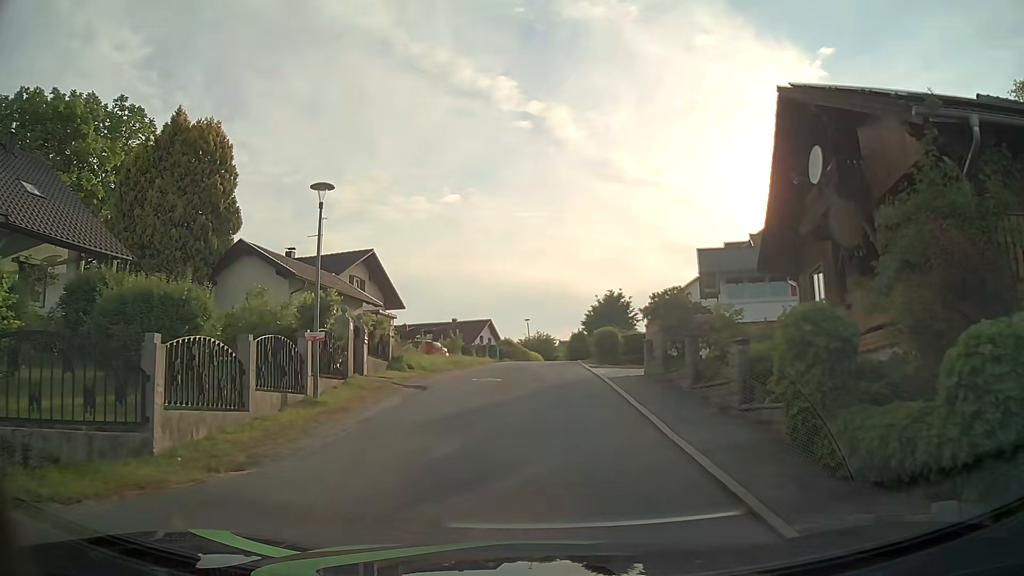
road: residential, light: Day
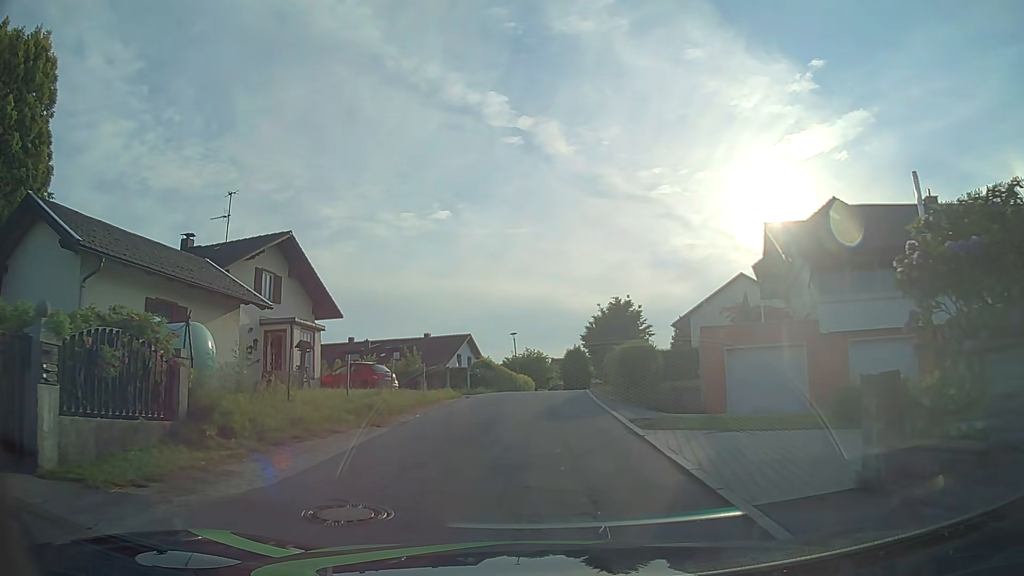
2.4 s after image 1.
(0.0, +12.9) m; 0°
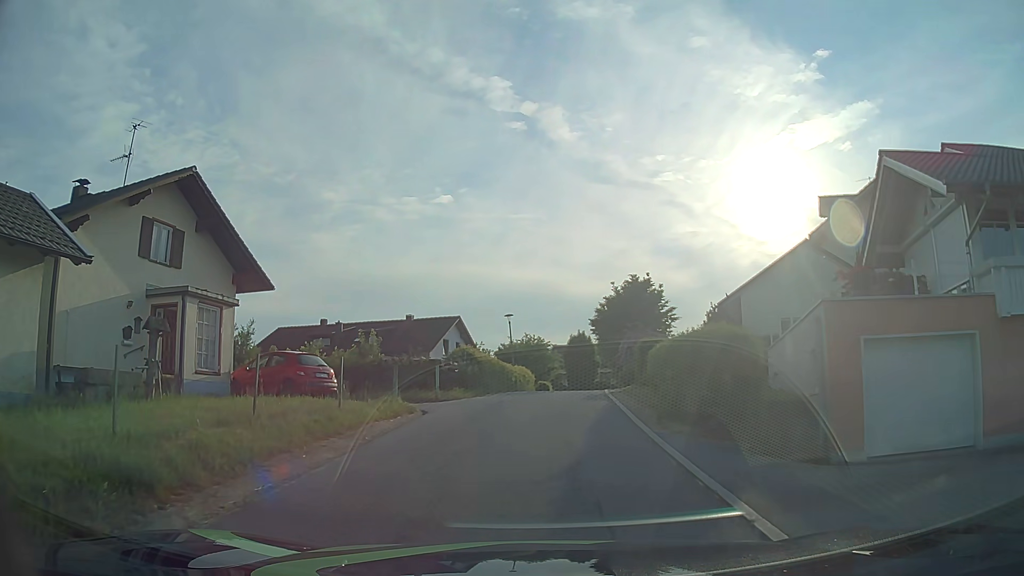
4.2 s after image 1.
(+0.1, +9.1) m; +1°
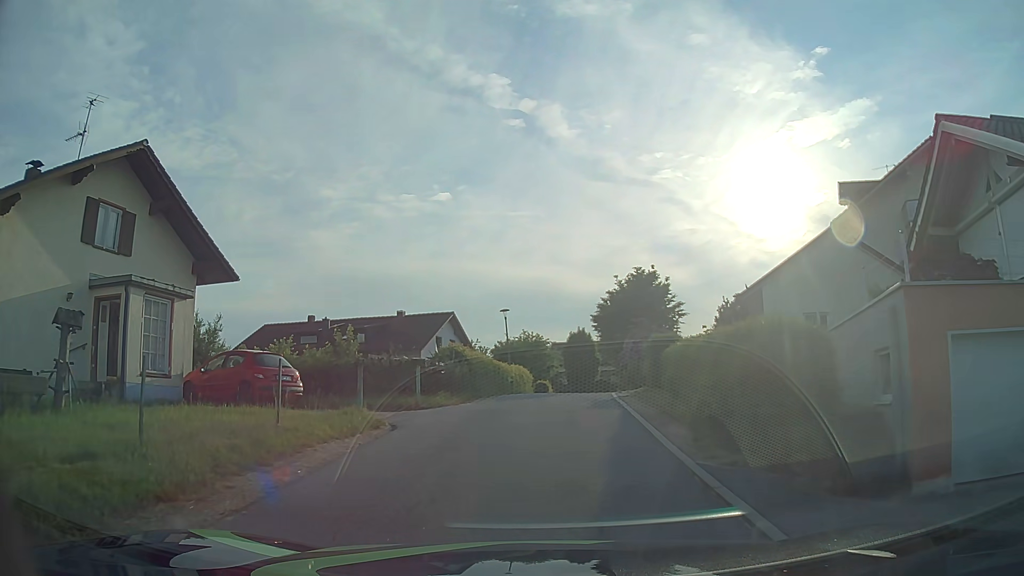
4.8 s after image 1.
(0.0, +2.9) m; 0°
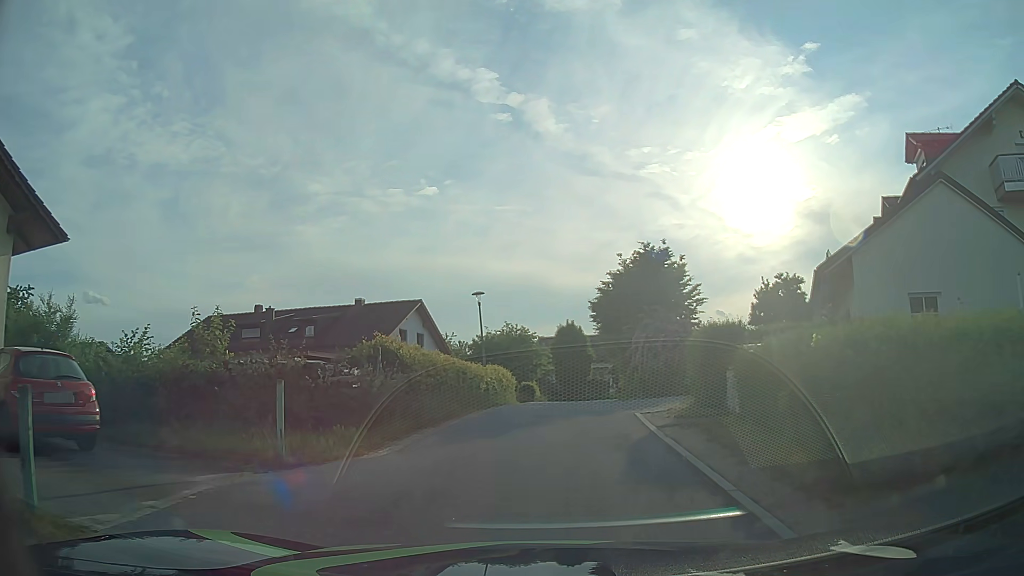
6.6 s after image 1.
(0.0, +8.5) m; 0°
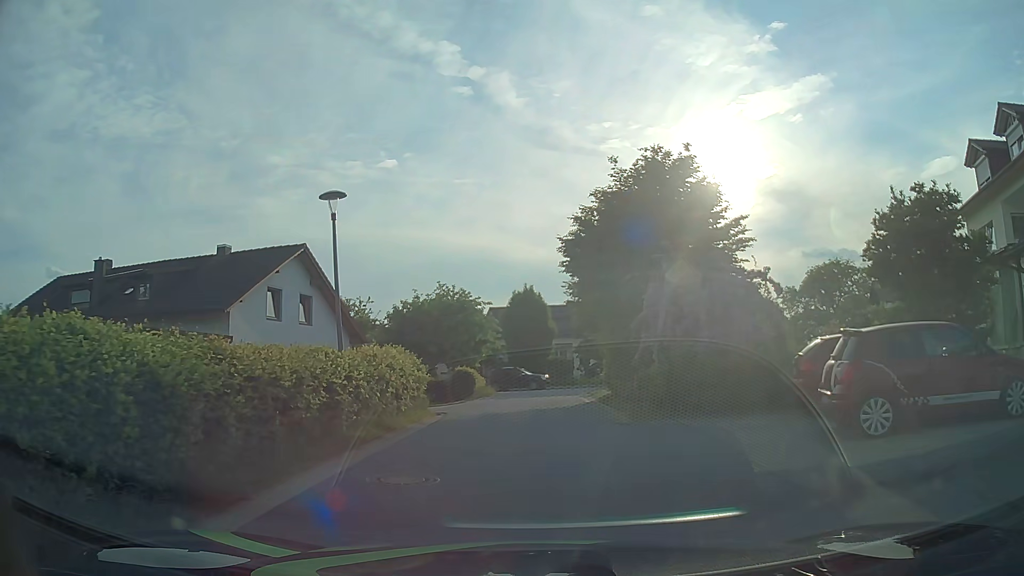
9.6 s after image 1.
(+0.6, +14.1) m; +4°
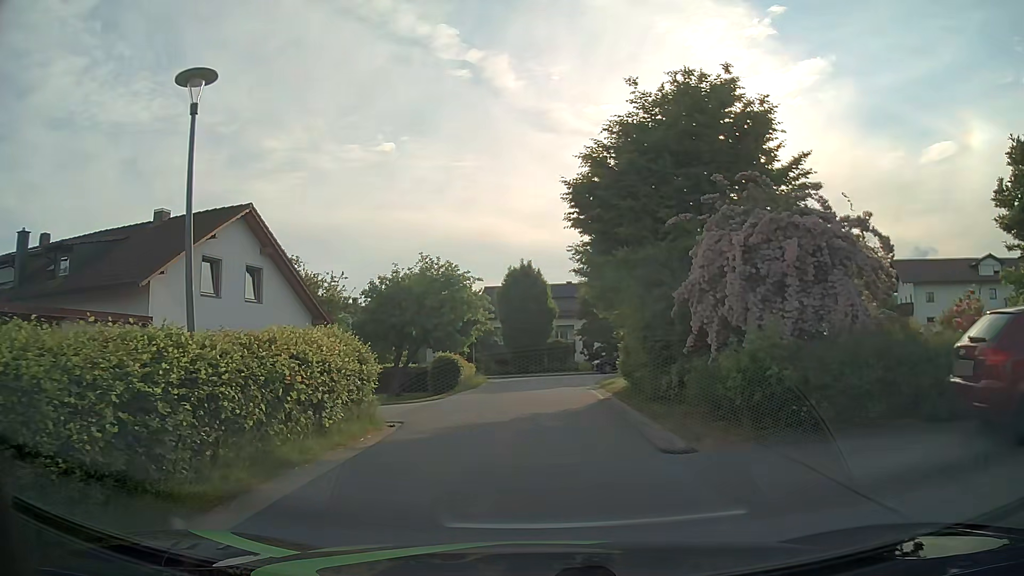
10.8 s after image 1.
(0.0, +5.4) m; -1°
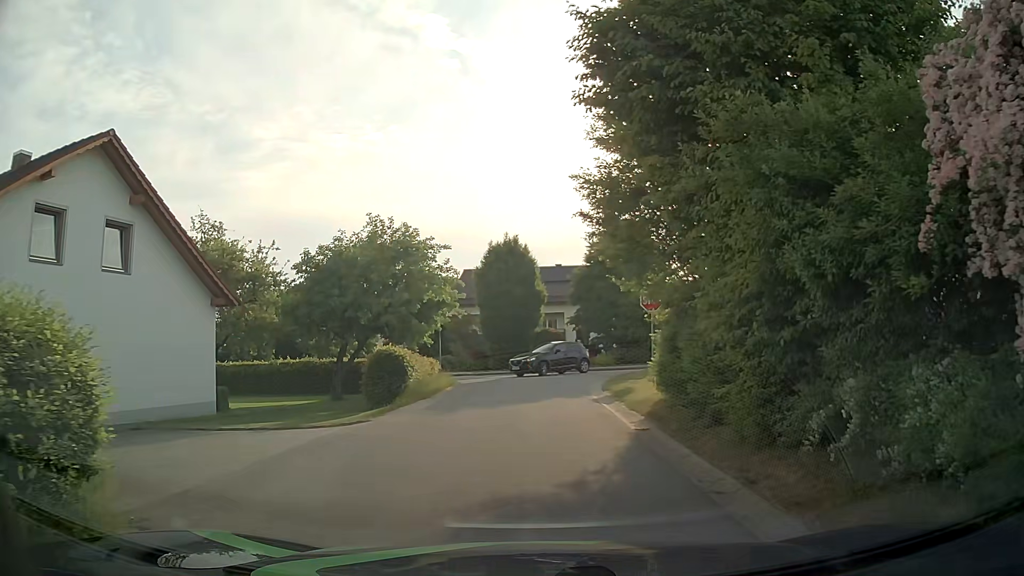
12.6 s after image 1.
(+0.1, +8.0) m; +2°
